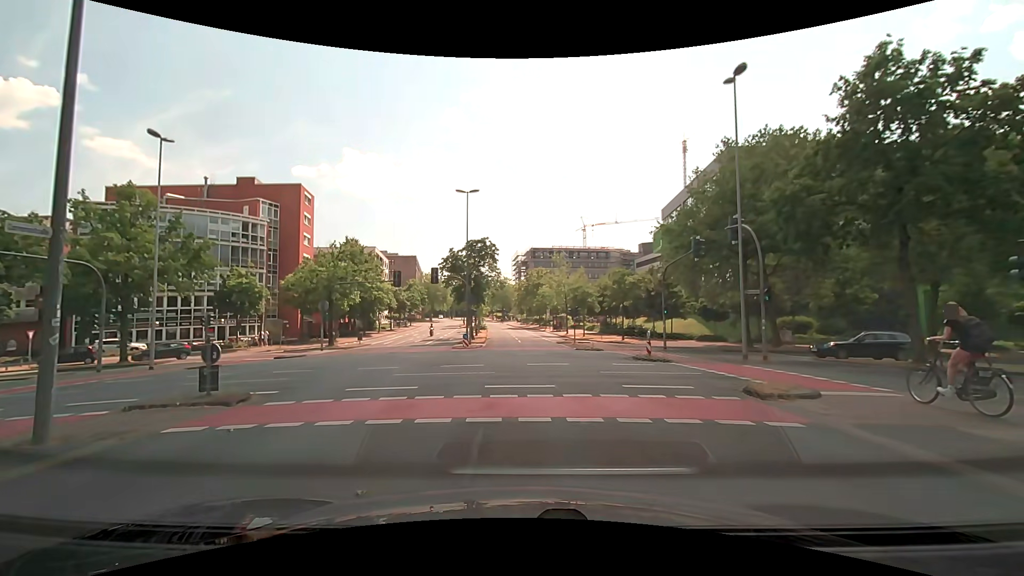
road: unclassified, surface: asphalt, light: Day
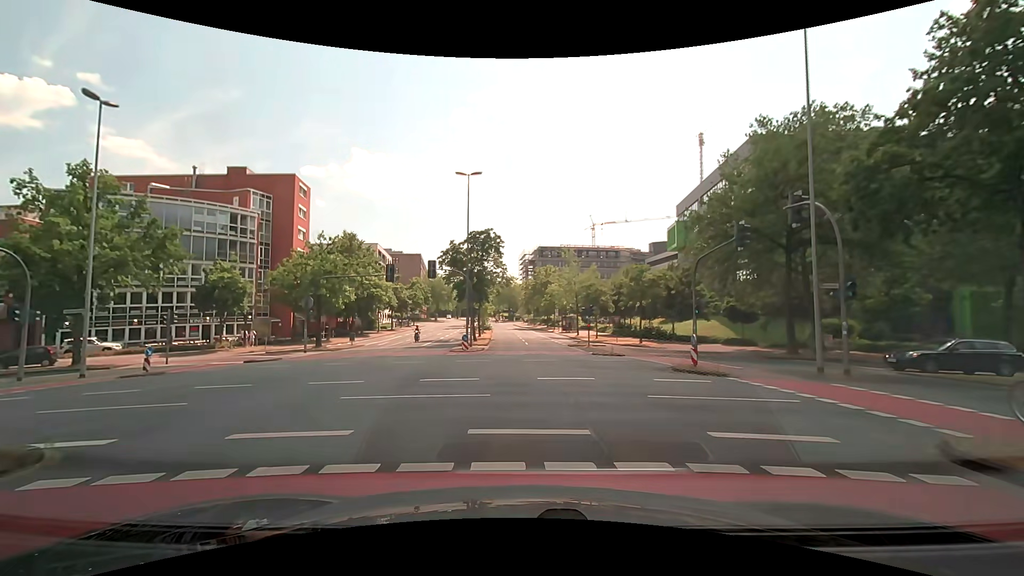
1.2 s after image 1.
(-0.1, +4.8) m; -2°
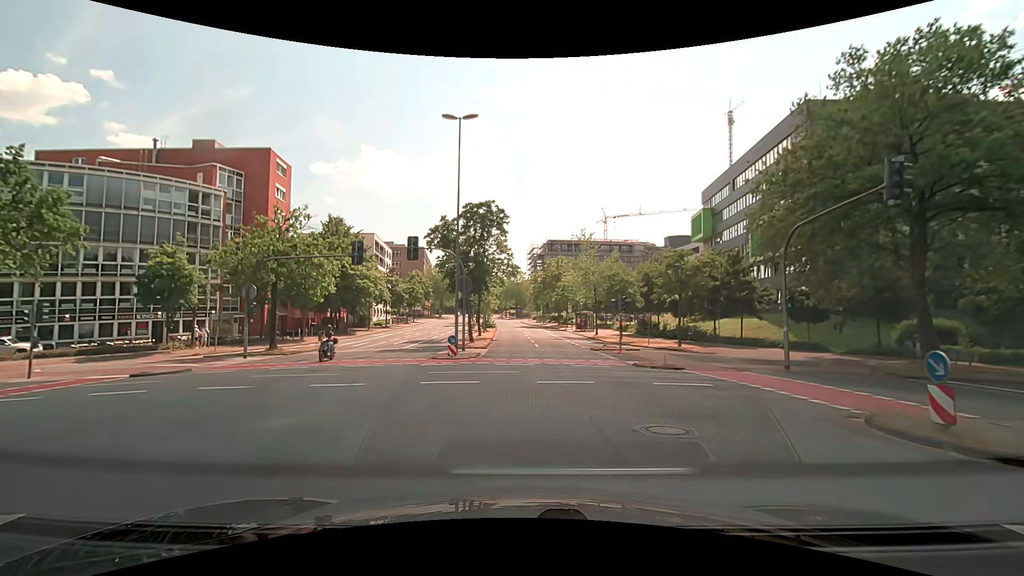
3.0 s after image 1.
(+0.1, +9.4) m; 0°
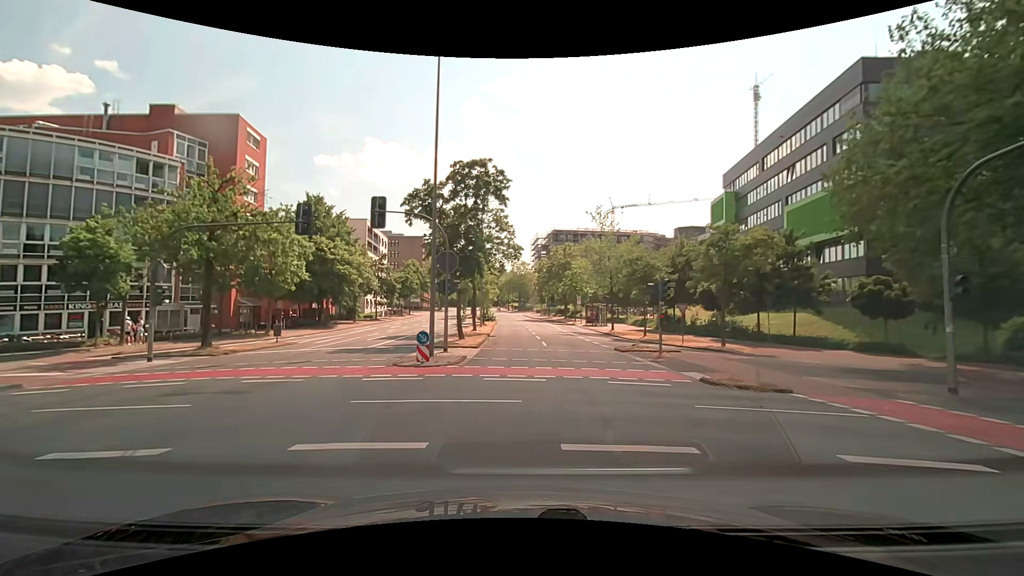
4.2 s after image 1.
(0.0, +7.7) m; -1°
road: secondary
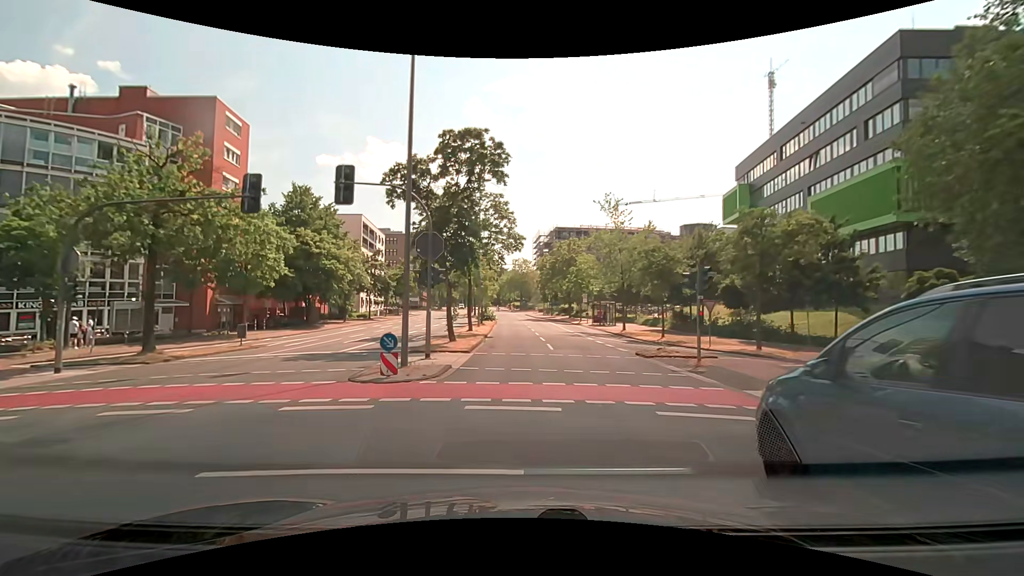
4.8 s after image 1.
(0.0, +4.3) m; 0°
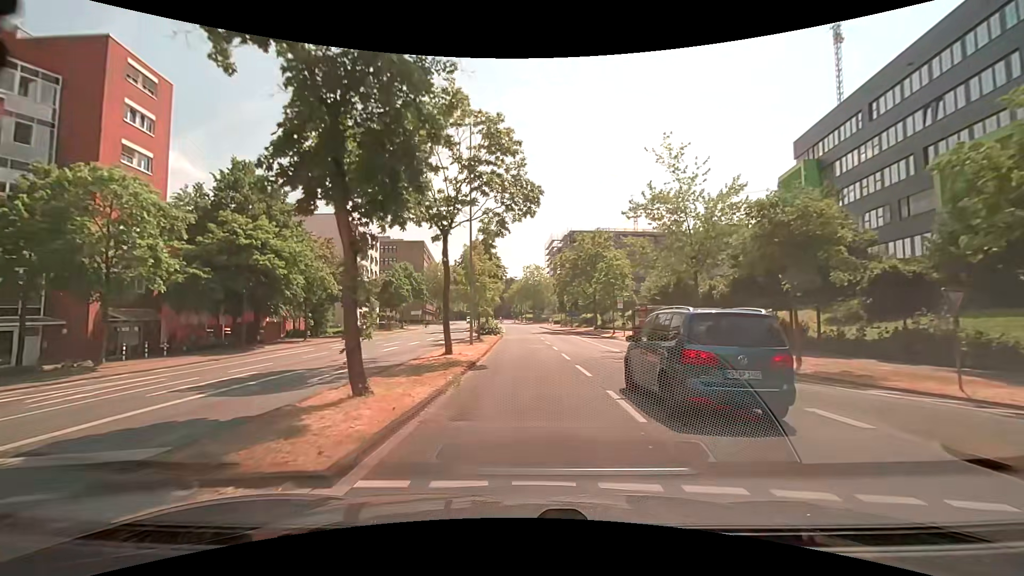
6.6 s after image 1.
(-0.2, +14.7) m; -2°
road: unclassified
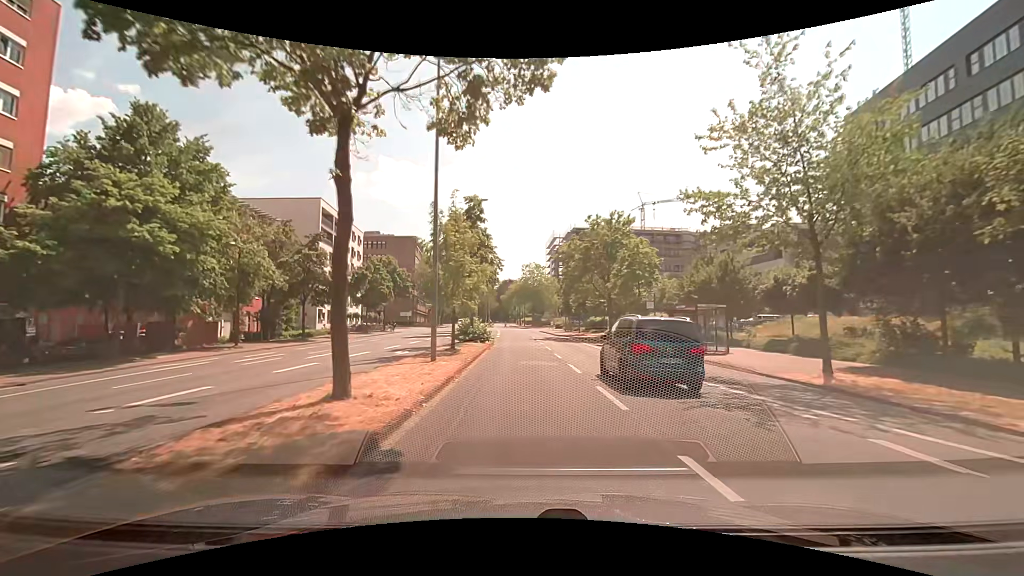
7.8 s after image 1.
(0.0, +10.9) m; 0°
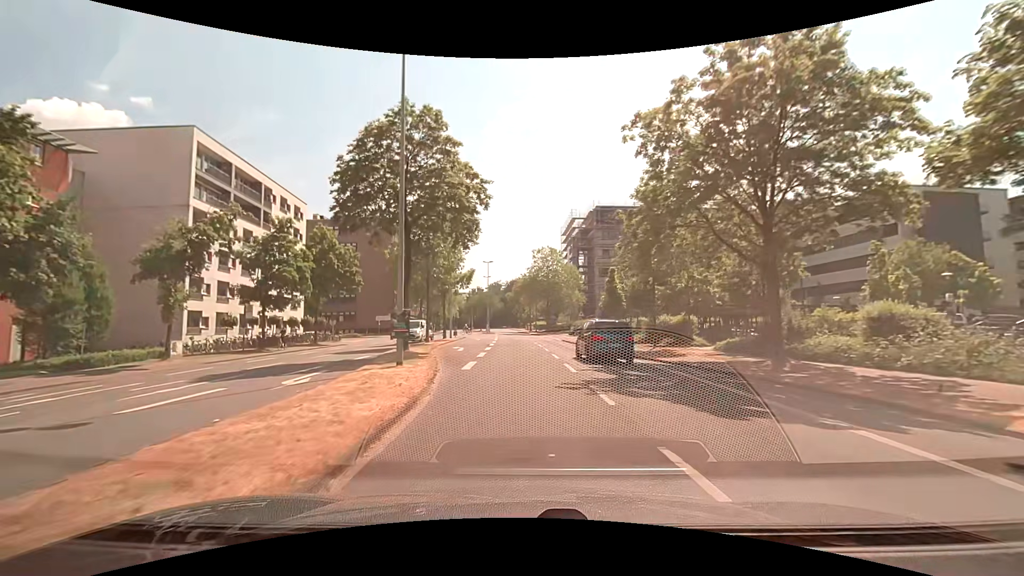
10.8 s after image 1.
(-0.2, +29.9) m; -2°
(0, +10) (0, +20) (0, +30) (0, +40) (0, +50) (-1, +60) (-1, +70) (-2, +80) (-2, +90) (-3, +100) m
